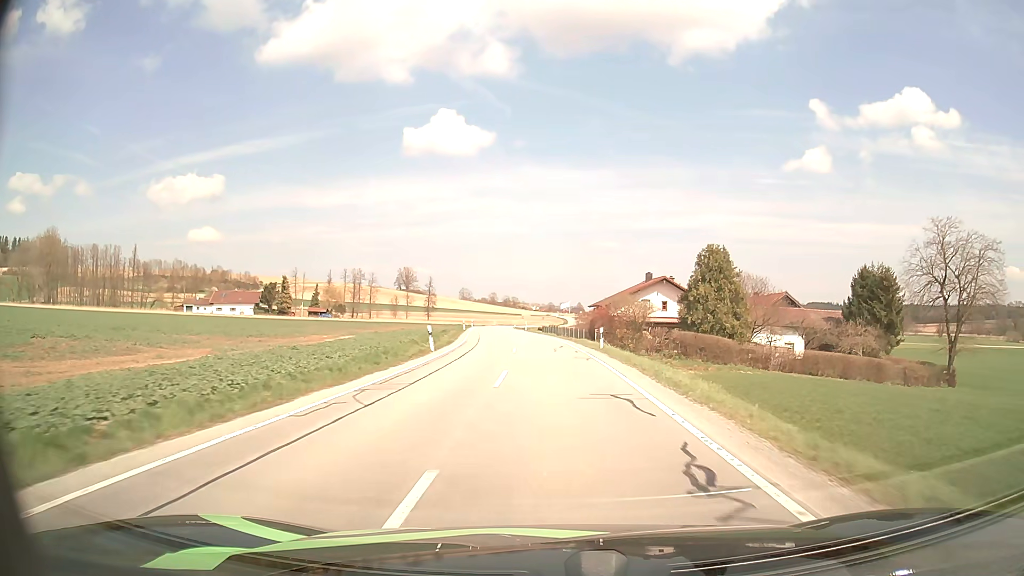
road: secondary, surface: asphalt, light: Day
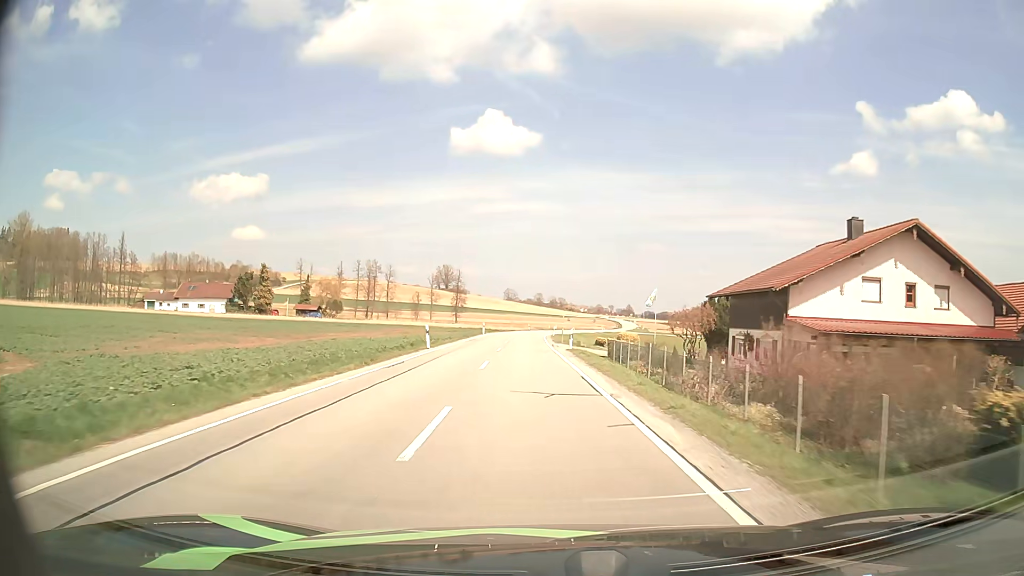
(-1.1, +43.0) m; -4°
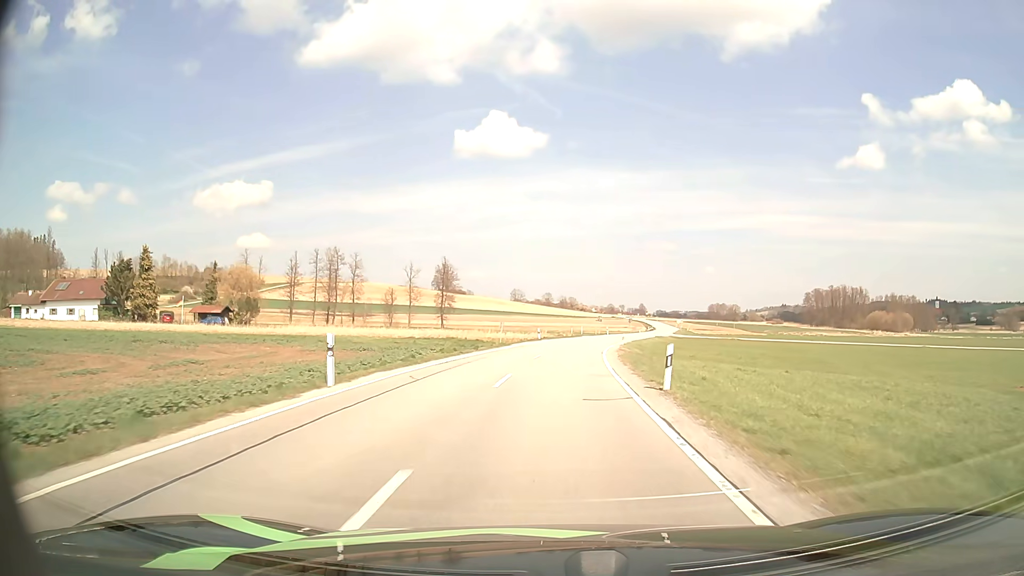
(-1.6, +52.6) m; -1°
(0, +10) (+1, +20) (+1, +30) (+2, +40) (+3, +50) (+5, +60) (+7, +70) (+9, +79) (+11, +89) (+14, +99) m
